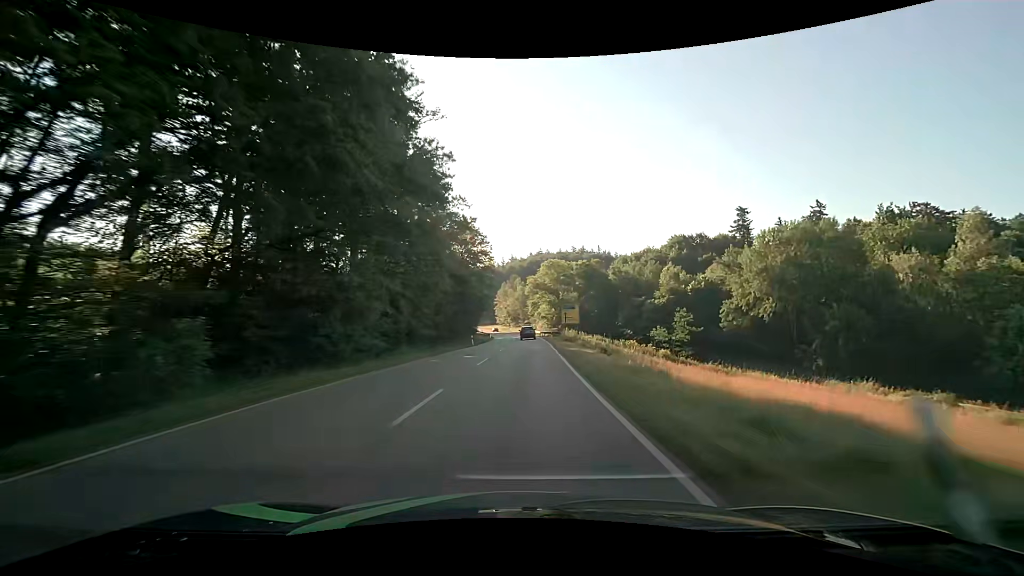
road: secondary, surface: asphalt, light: Day
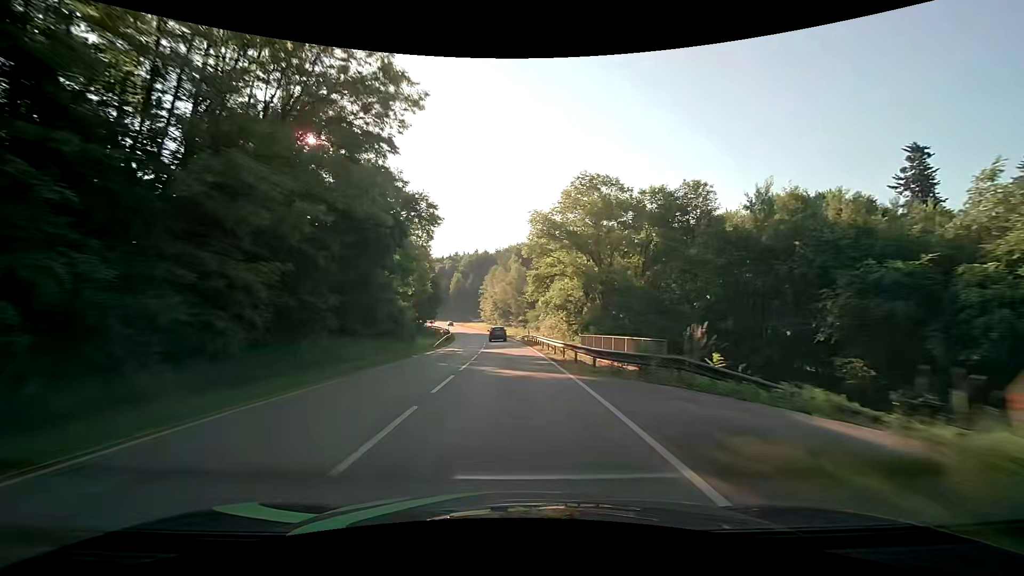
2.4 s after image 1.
(+1.2, +56.5) m; +1°
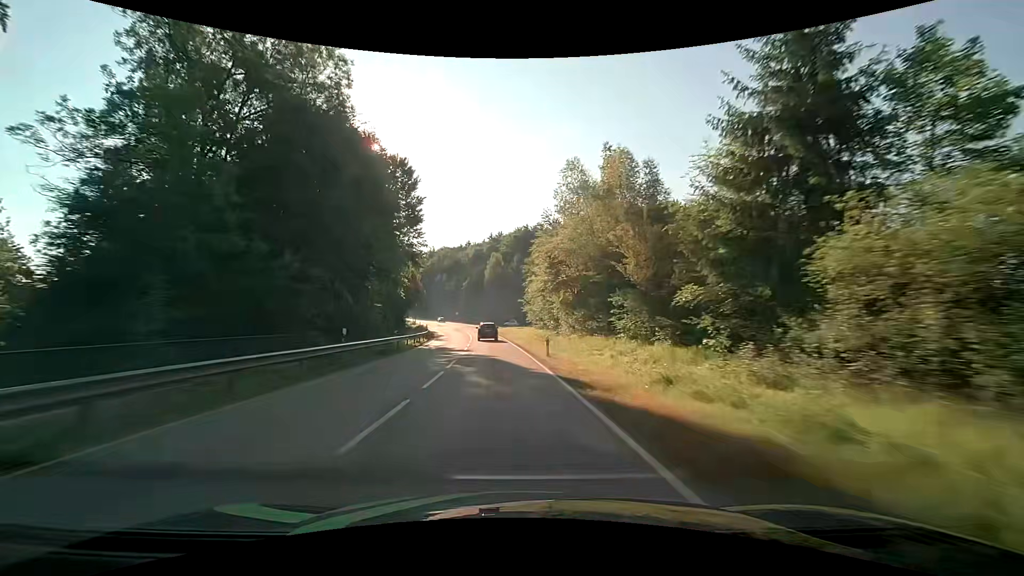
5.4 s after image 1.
(-3.4, +71.6) m; -6°
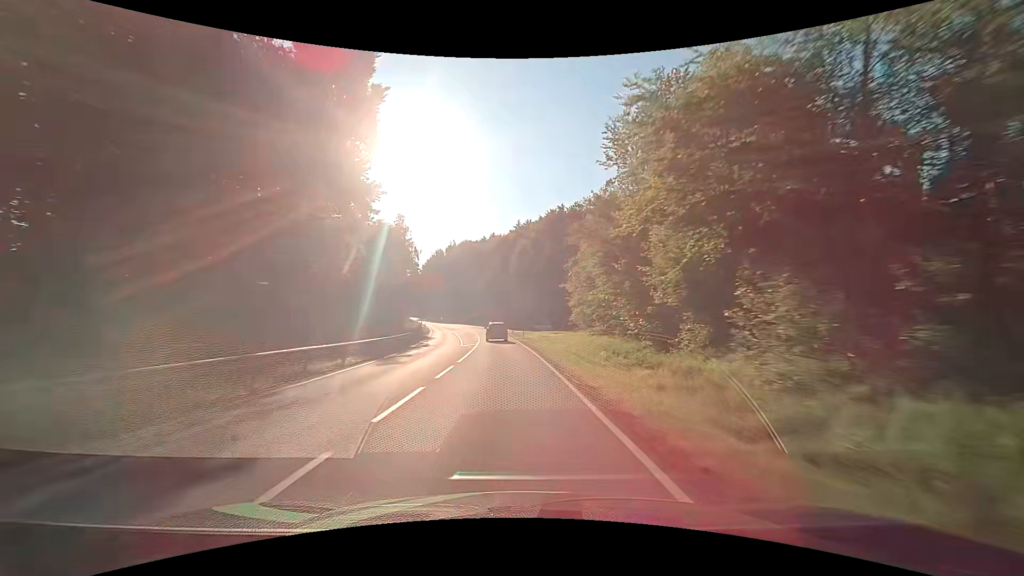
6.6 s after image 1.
(-1.0, +28.3) m; -3°
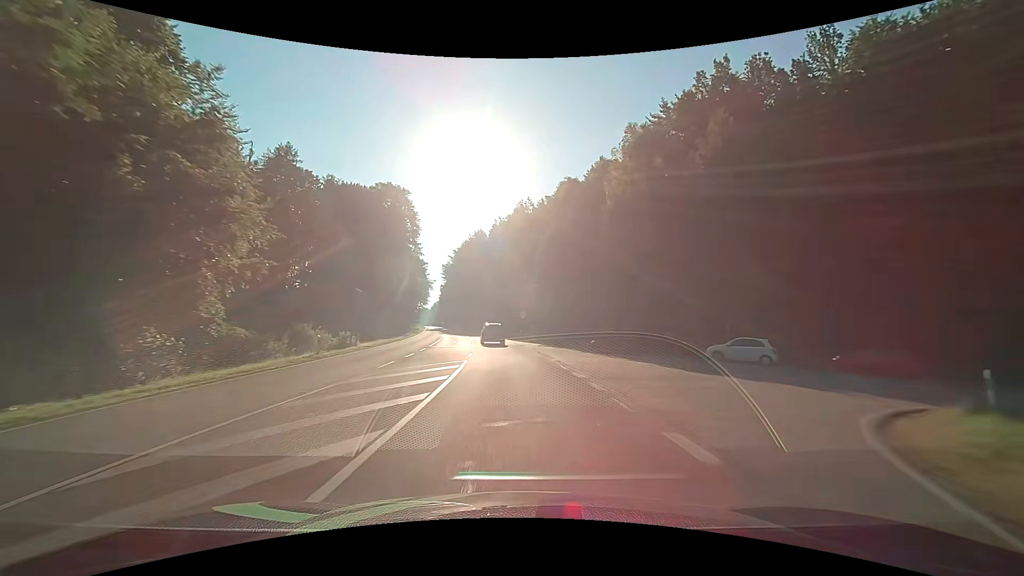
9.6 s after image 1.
(-3.9, +67.7) m; -7°
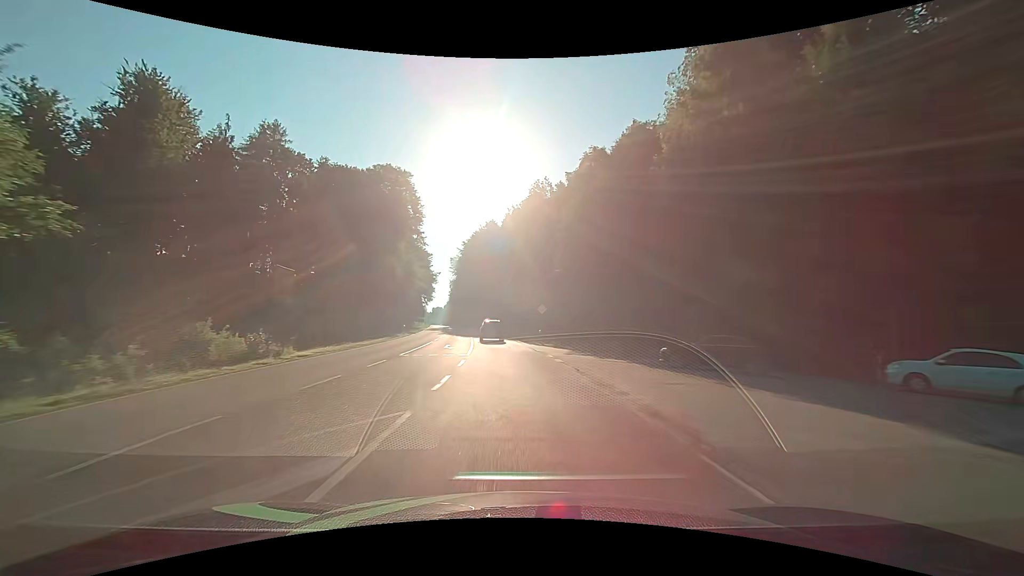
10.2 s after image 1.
(-0.1, +13.1) m; -1°
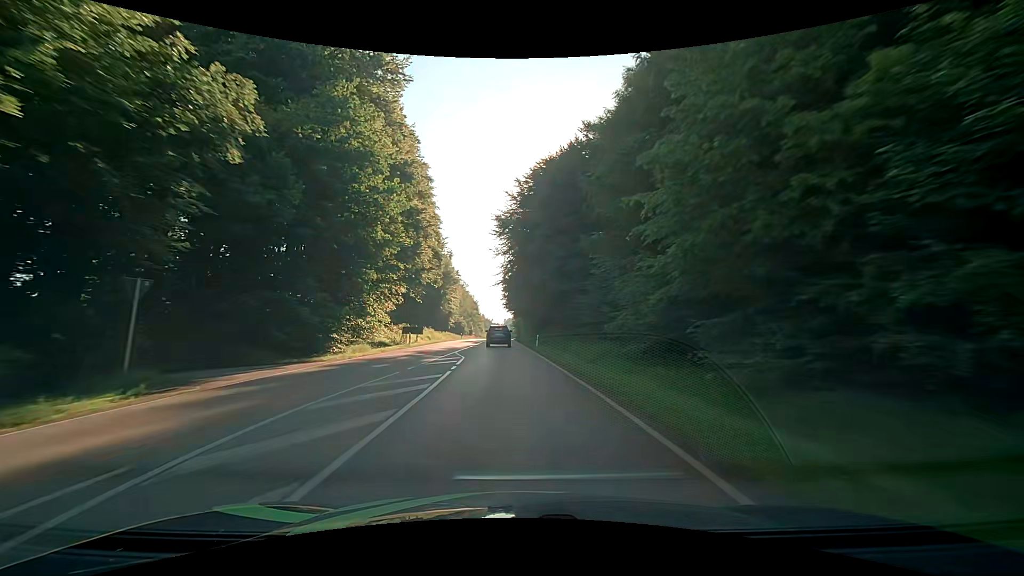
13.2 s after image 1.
(-4.8, +63.7) m; -9°
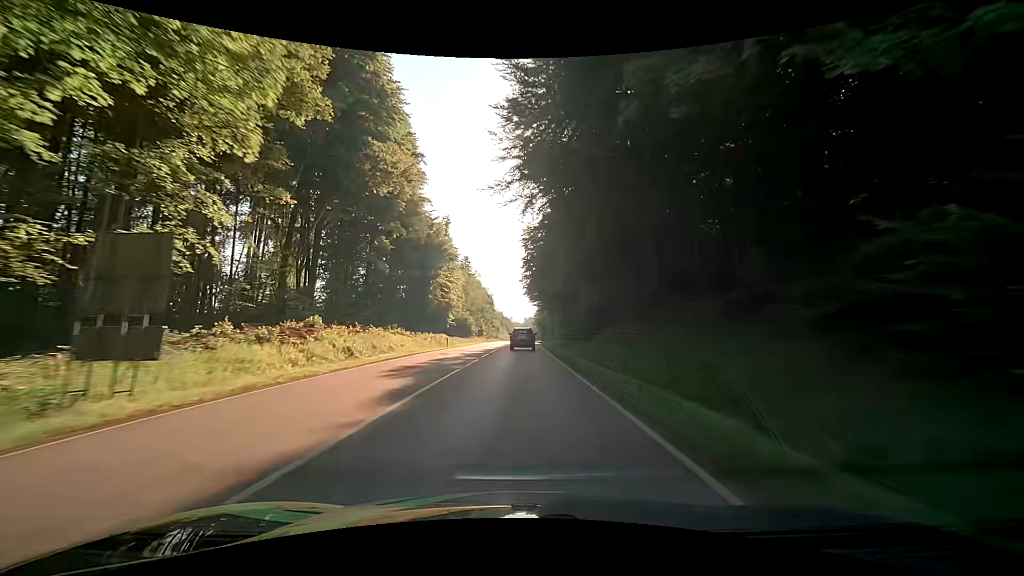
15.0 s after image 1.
(-1.2, +37.3) m; -3°
(0, +10) (0, +20) (0, +30) (+1, +40) (+1, +50) (+1, +60) (+1, +70) (+1, +80) (+2, +90) (+2, +100) m
